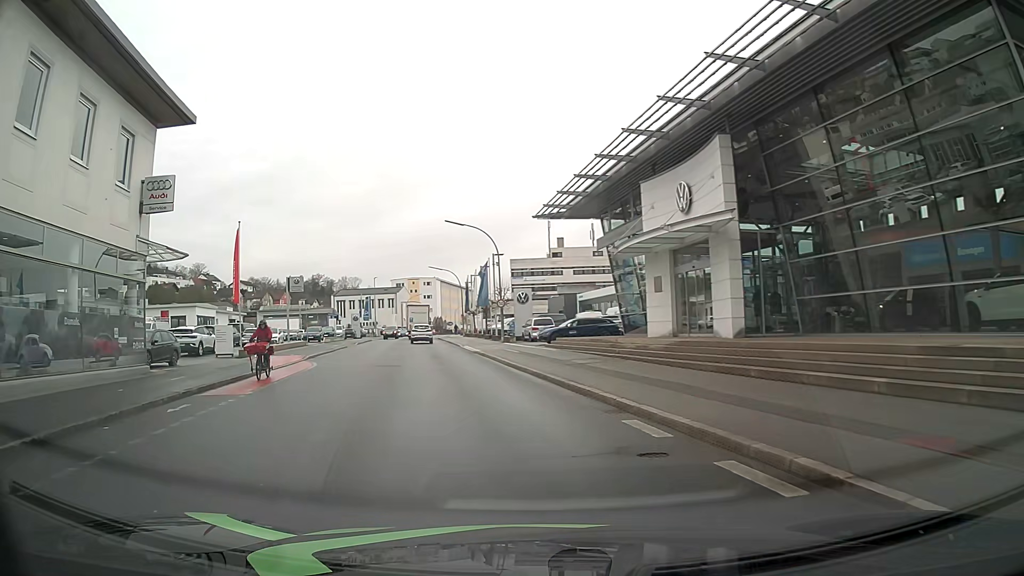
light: Day
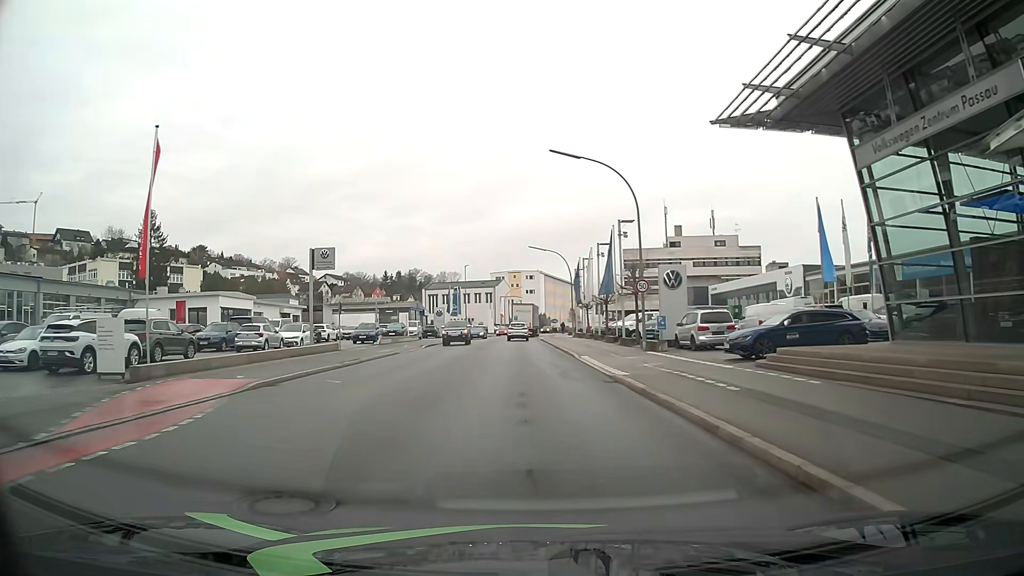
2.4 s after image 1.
(-2.0, +19.0) m; -8°
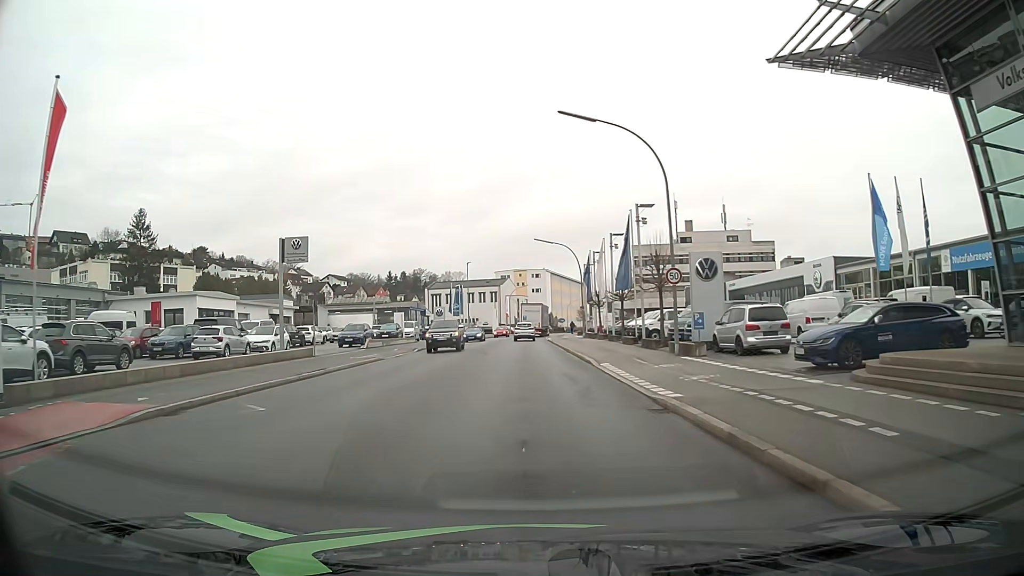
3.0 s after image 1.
(-0.1, +5.5) m; -2°
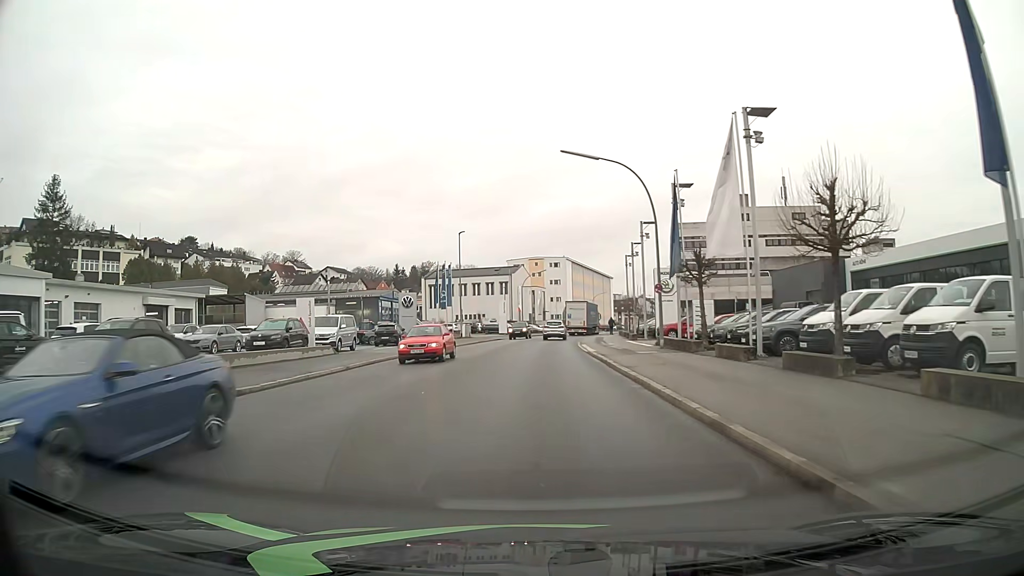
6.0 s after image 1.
(0.0, +29.6) m; 0°
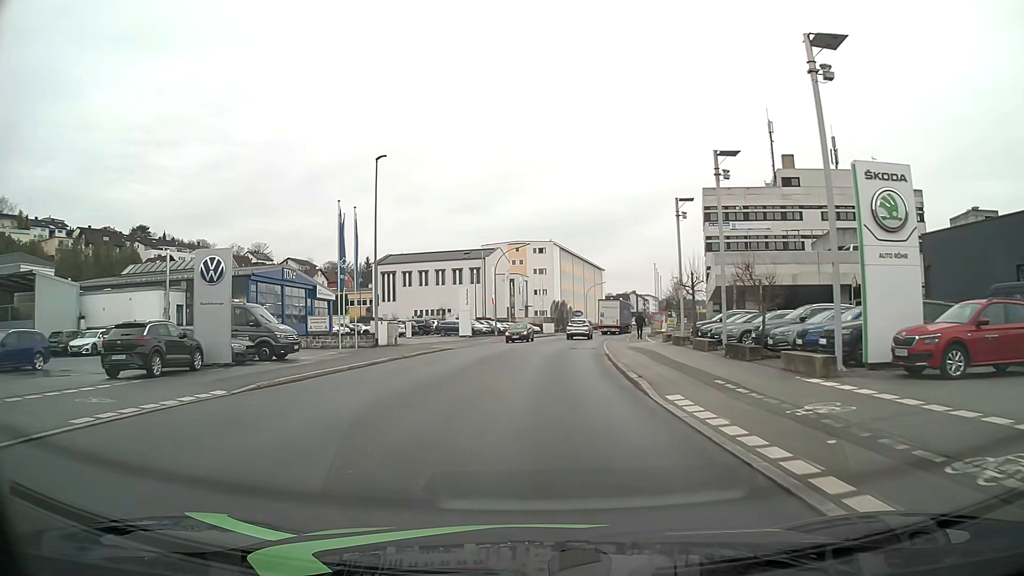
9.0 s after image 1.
(+0.1, +30.1) m; +1°
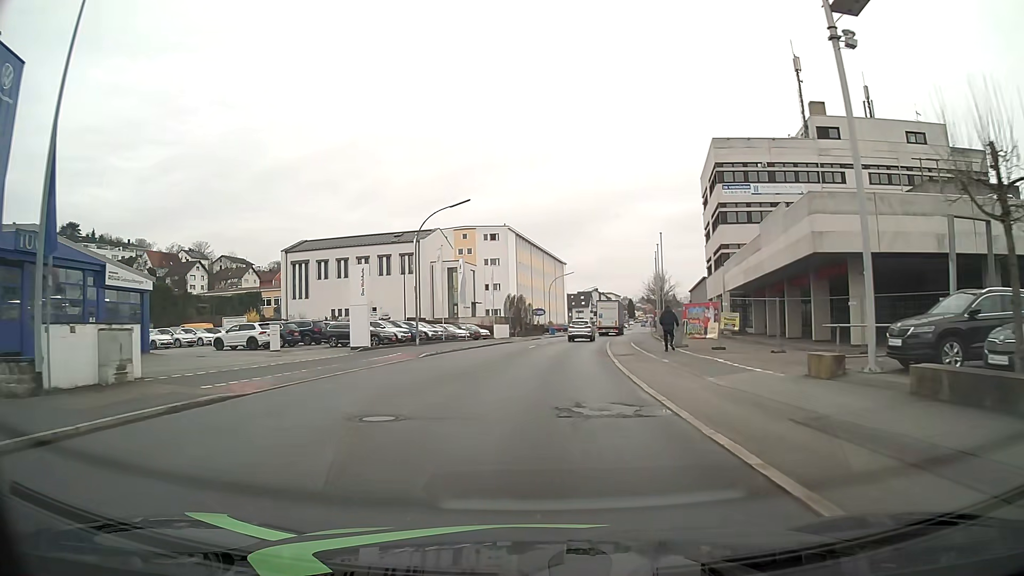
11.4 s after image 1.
(+0.9, +24.5) m; +4°
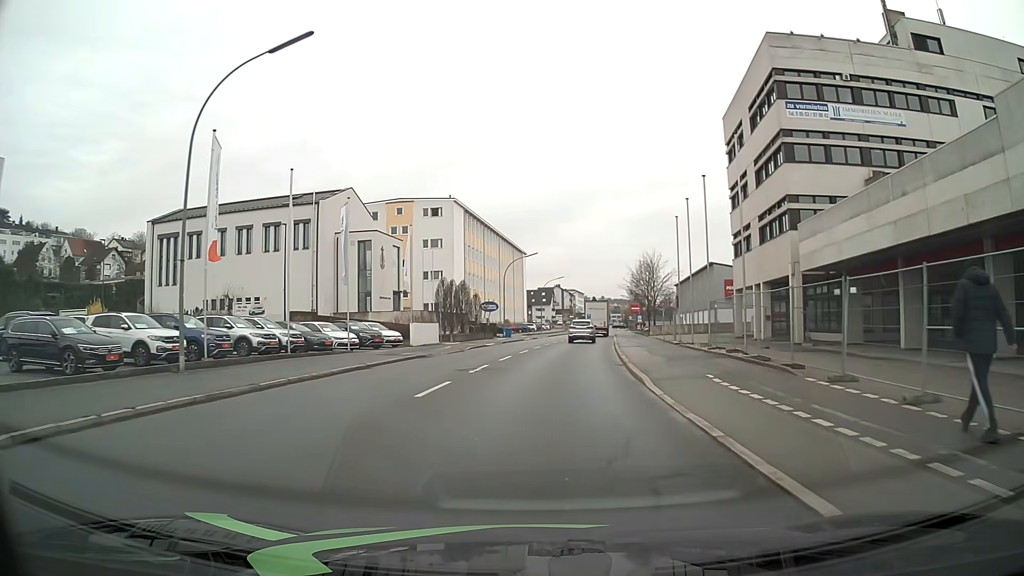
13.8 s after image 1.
(+1.1, +25.7) m; +4°
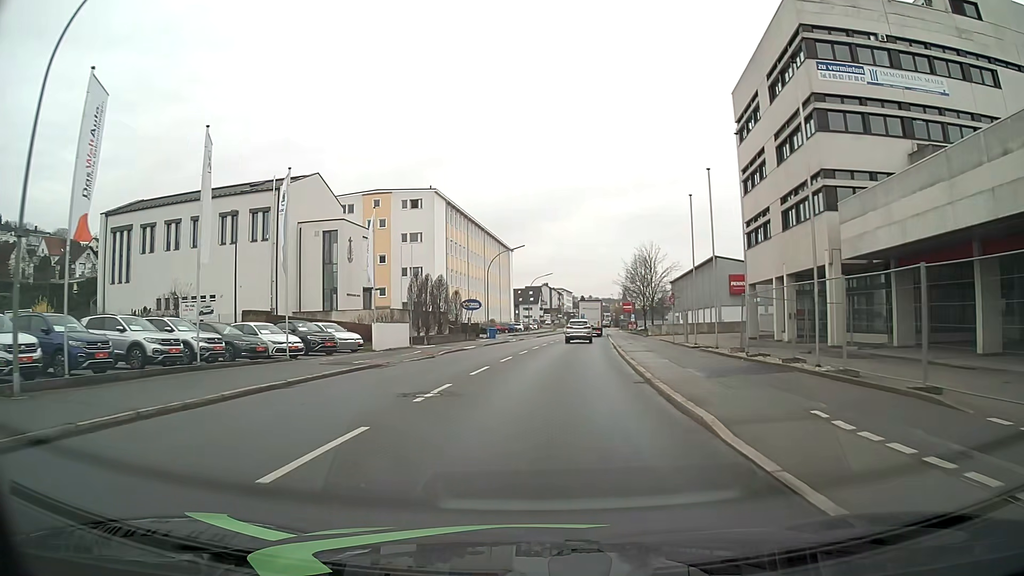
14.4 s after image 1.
(+0.1, +6.6) m; +1°
(0, +10) (+1, +20) (+1, +30) (+2, +40) (+4, +50) (+5, +60) (+6, +70) (+7, +80) (+8, +90) (+9, +100) m
